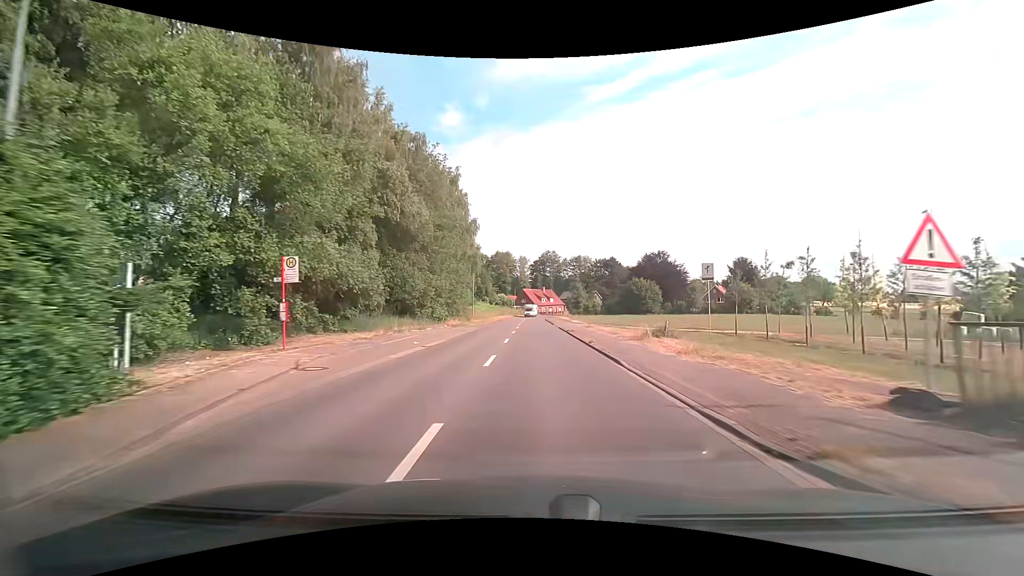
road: secondary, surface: asphalt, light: Day
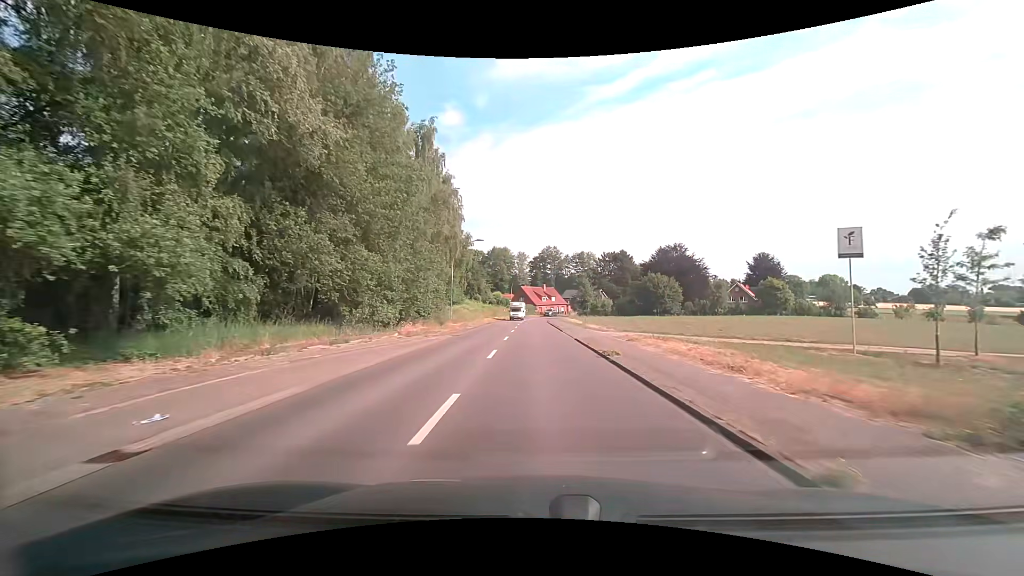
(0.0, +15.8) m; 0°
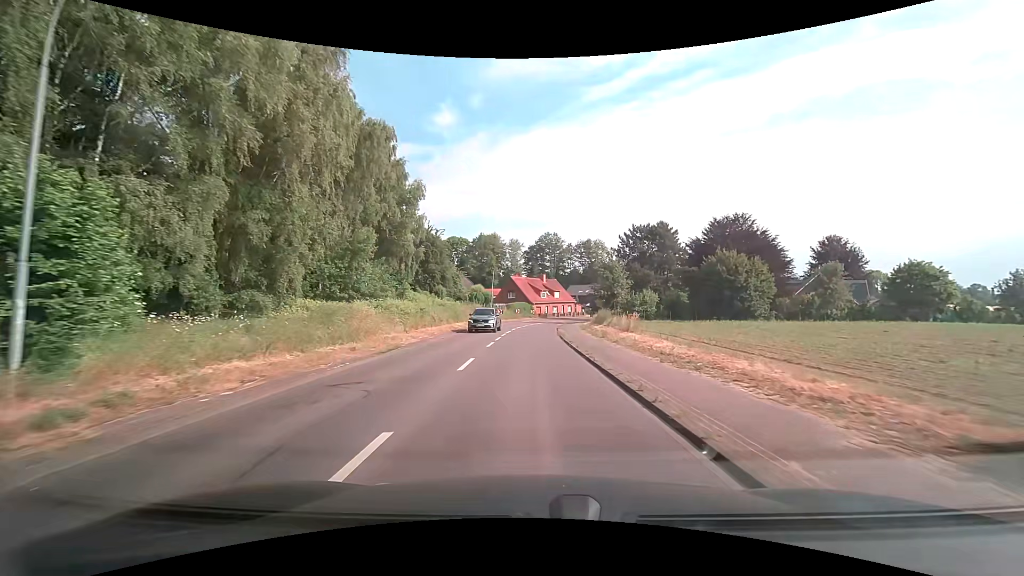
(0.0, +38.2) m; 0°
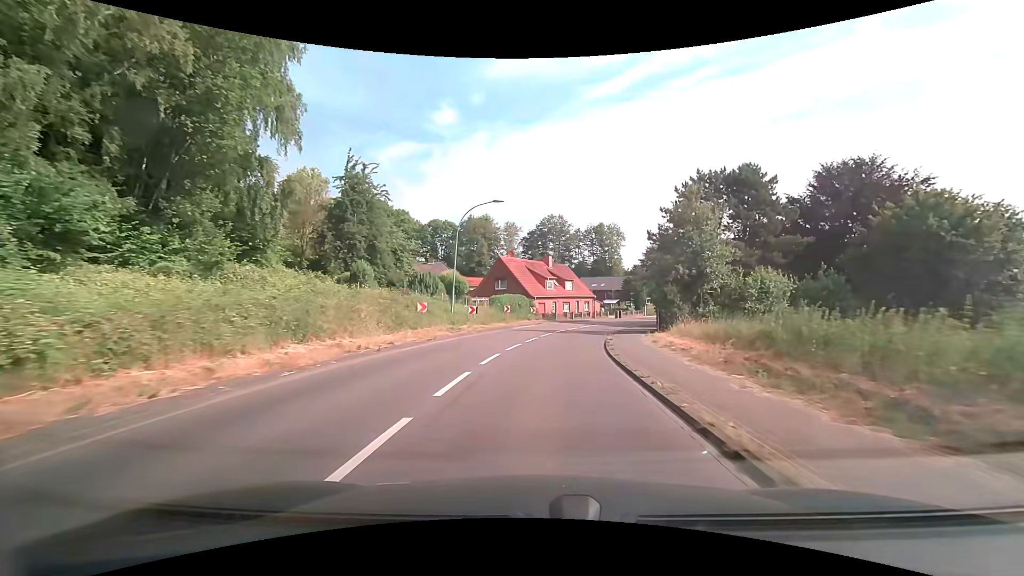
(-0.2, +30.5) m; 0°
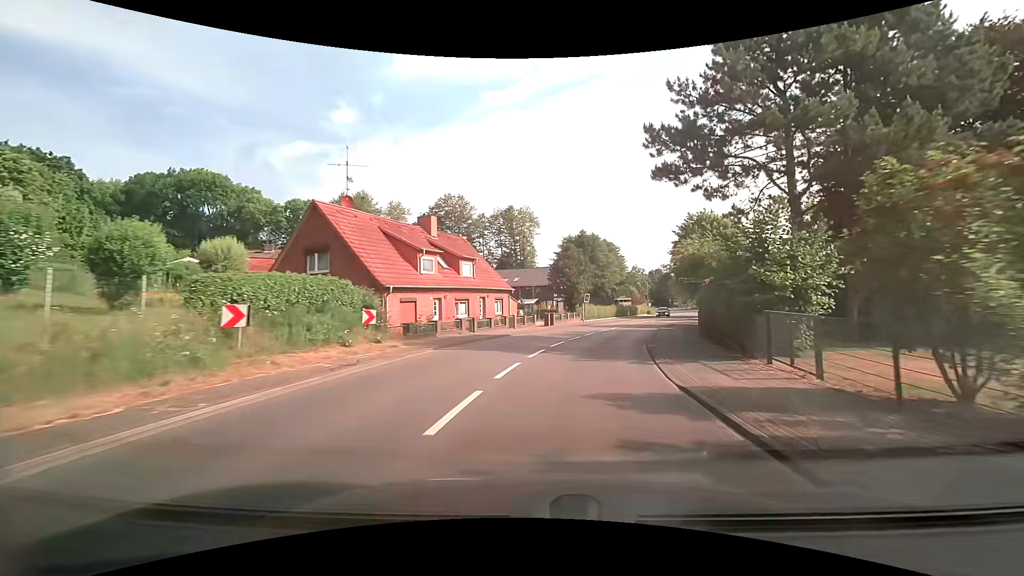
(+2.2, +29.3) m; +11°
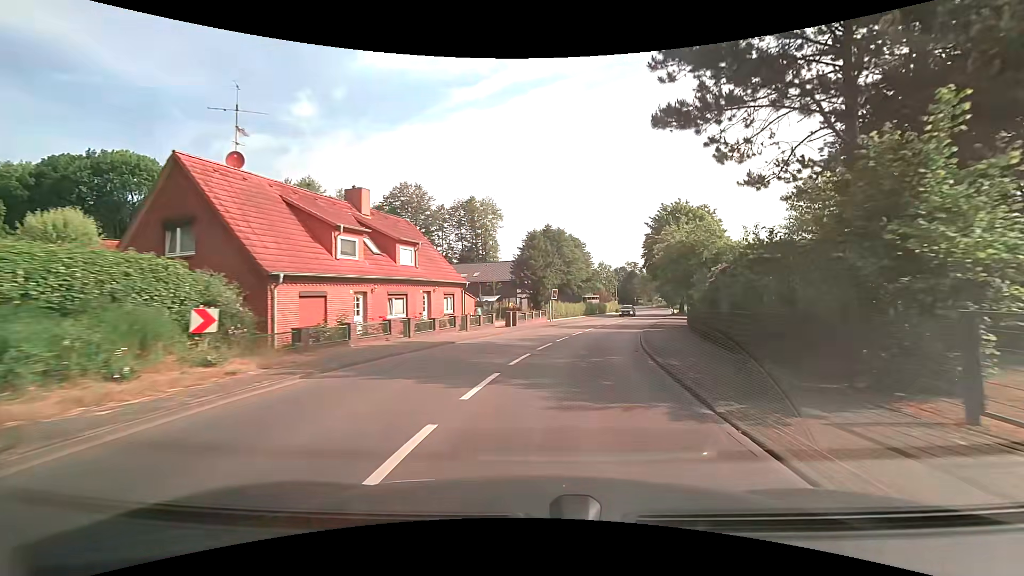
(+0.3, +7.1) m; +5°
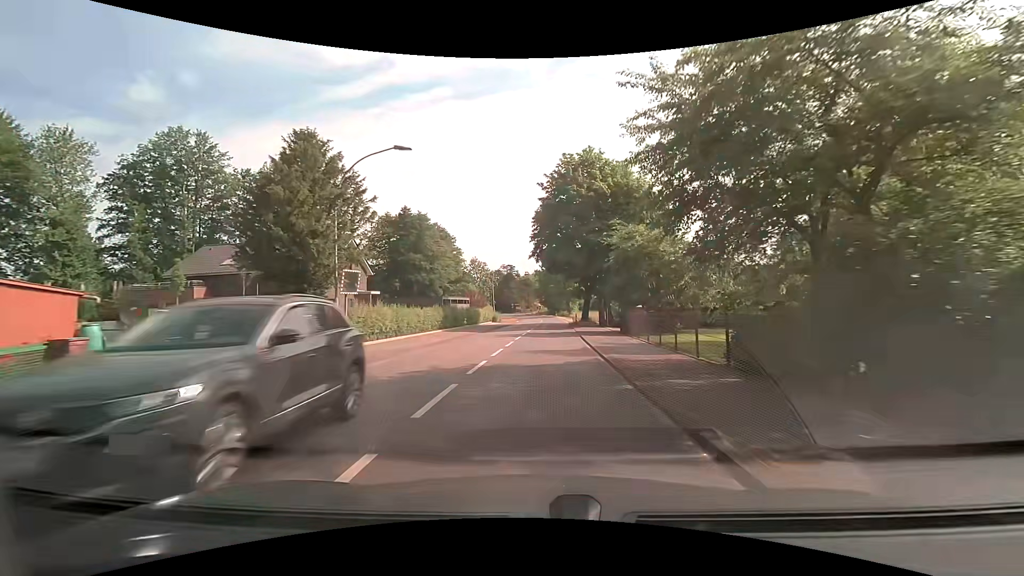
(+3.7, +27.8) m; +15°
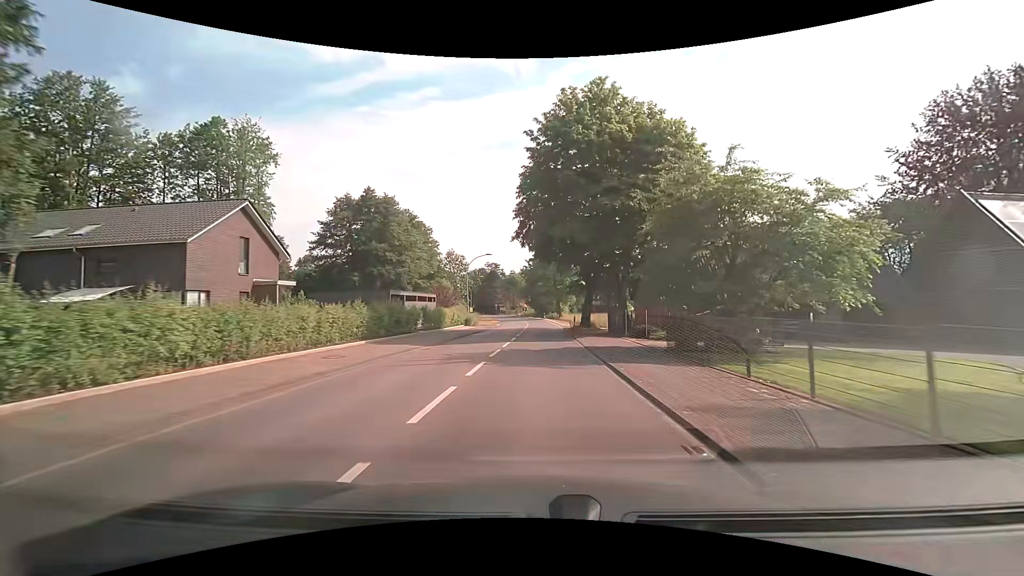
(+0.1, +14.0) m; +1°
(0, +10) (0, +20) (+1, +30) (+1, +40) (+1, +50) (+1, +60) (+1, +70) (0, +80) (0, +90) (-2, +100) m
